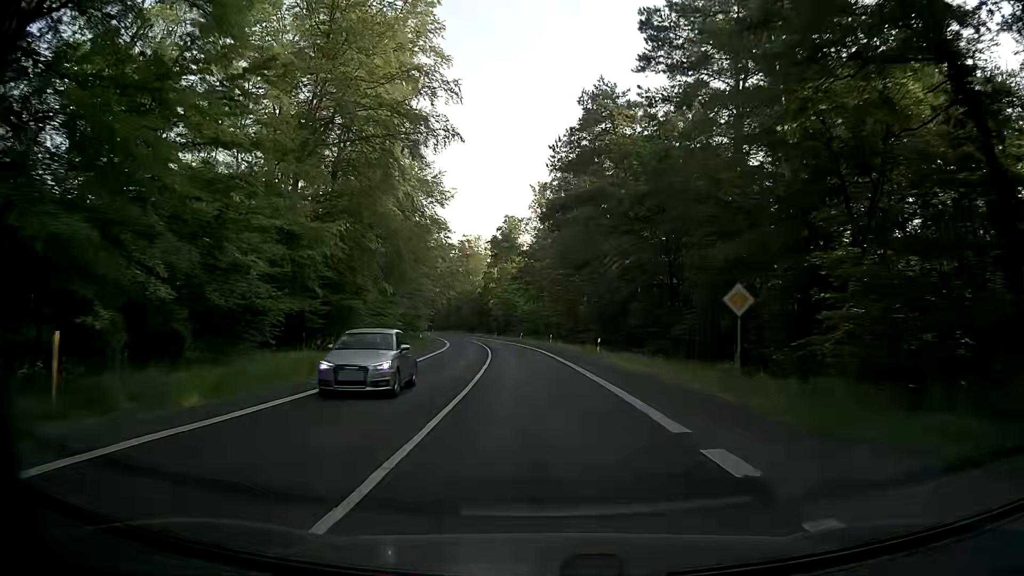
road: secondary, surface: asphalt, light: Day
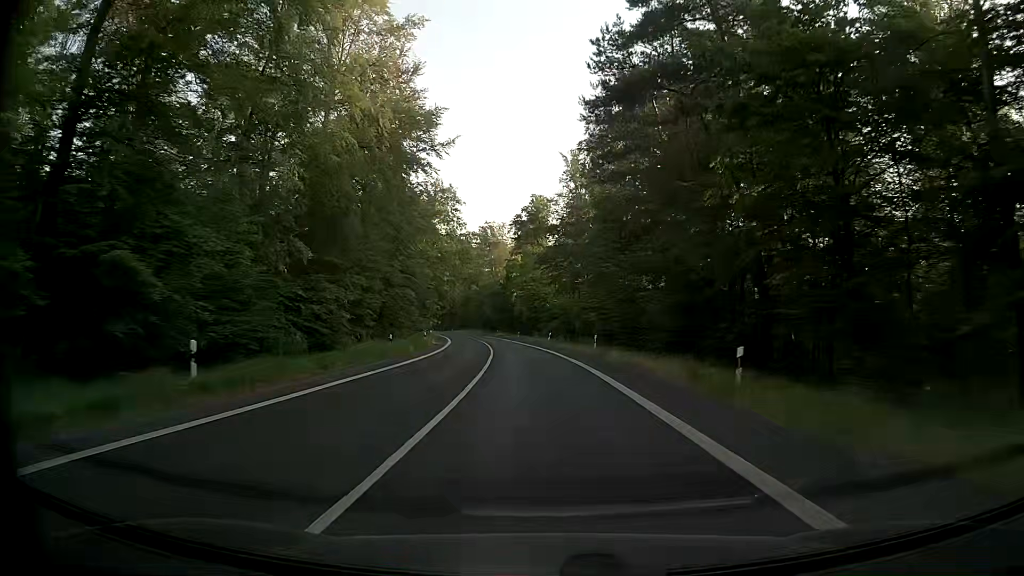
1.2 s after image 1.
(-0.5, +21.8) m; -3°
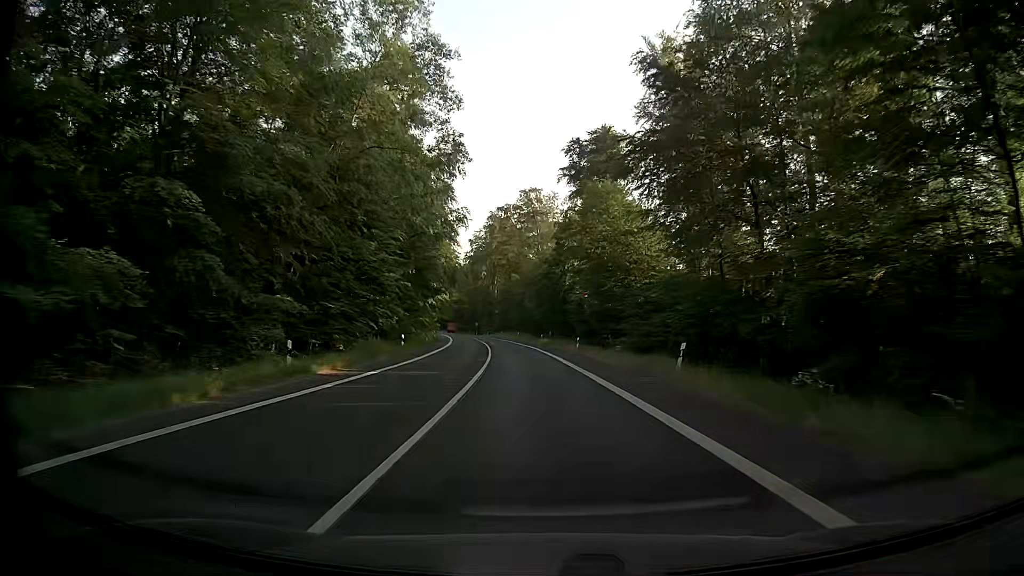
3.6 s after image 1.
(-1.5, +43.6) m; -4°
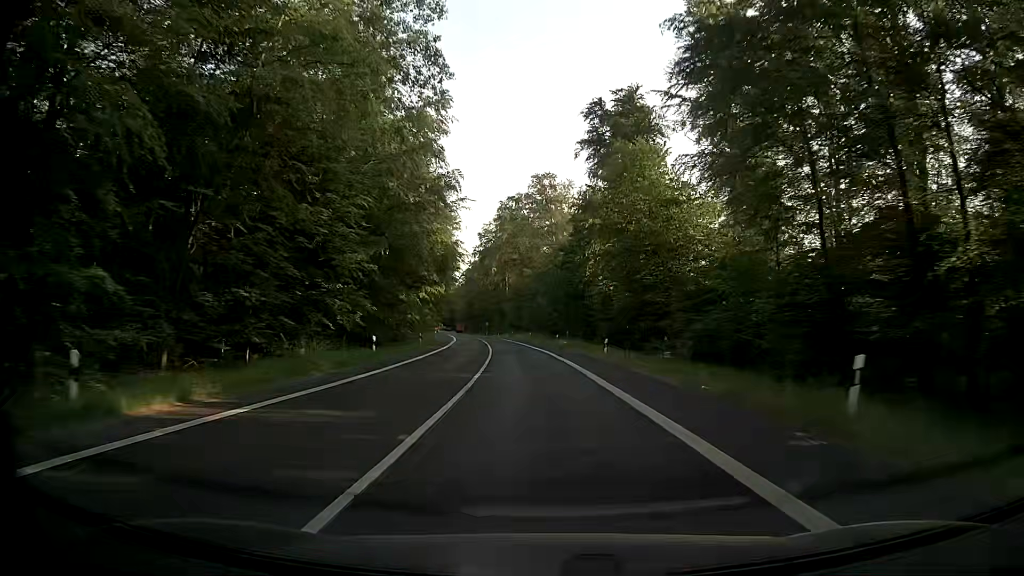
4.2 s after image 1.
(-0.1, +10.9) m; -2°
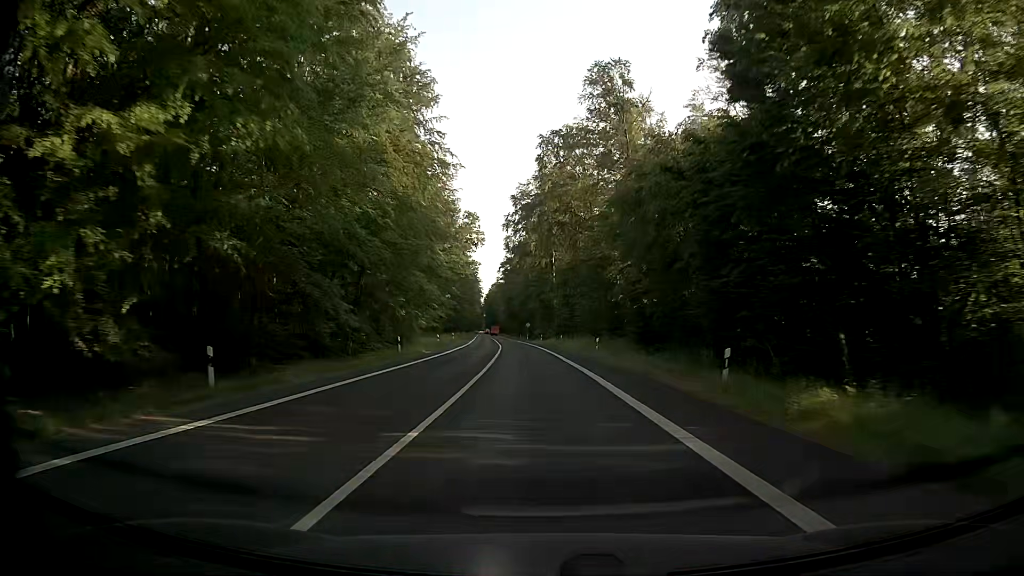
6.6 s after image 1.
(-1.3, +43.6) m; -4°
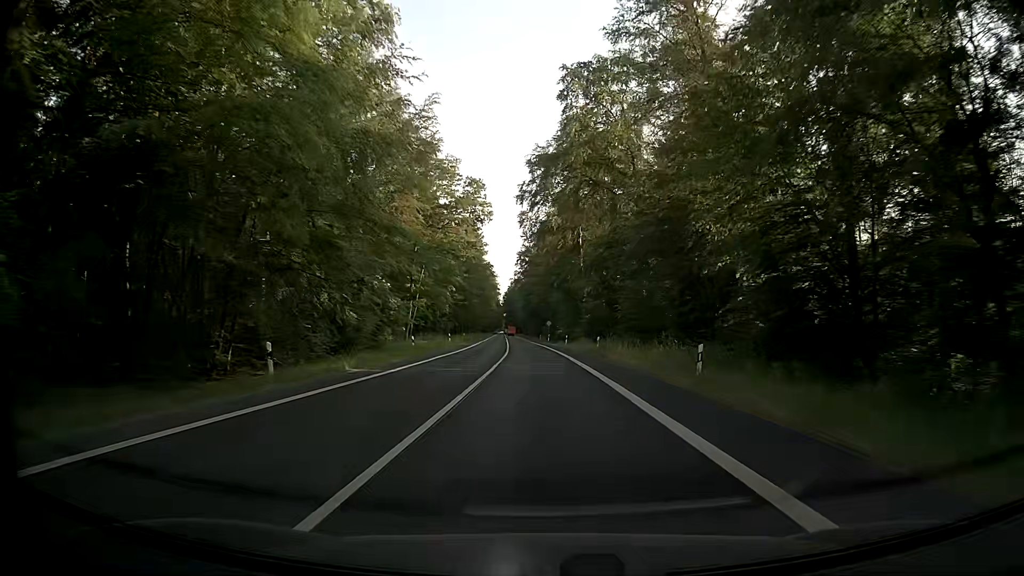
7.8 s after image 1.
(-0.3, +21.8) m; -2°
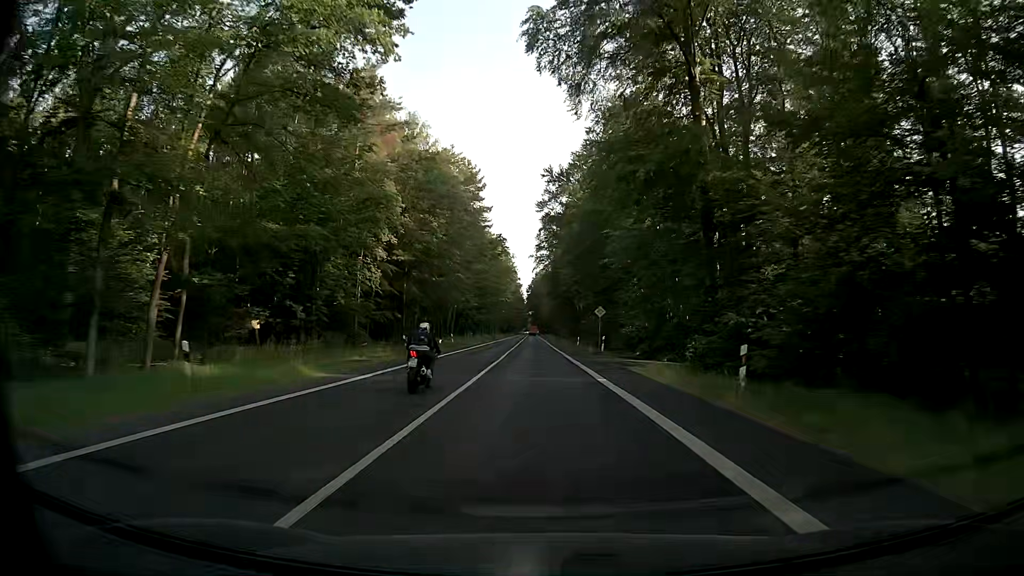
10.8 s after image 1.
(-1.0, +54.6) m; -3°
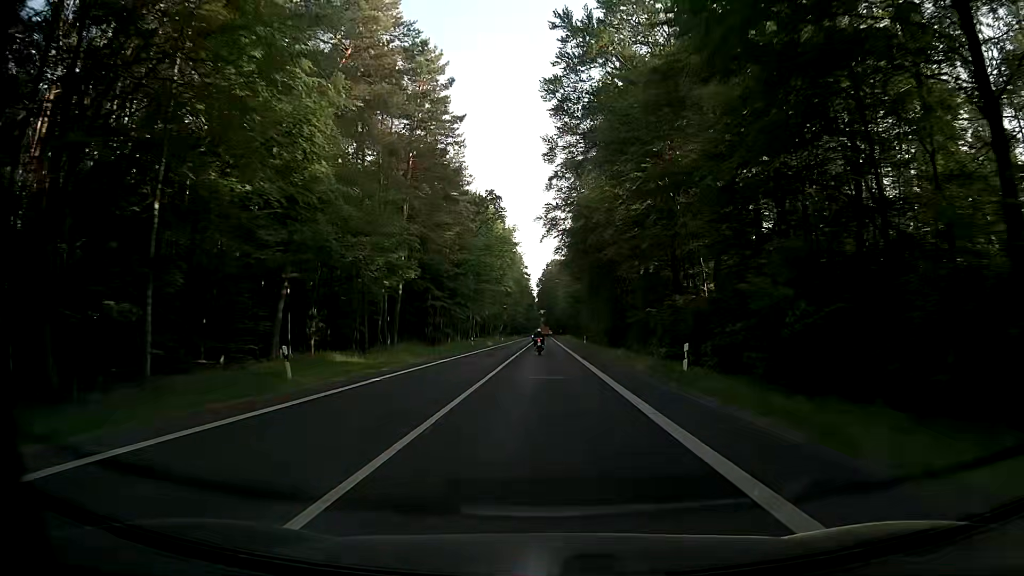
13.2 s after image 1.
(-0.3, +43.9) m; 0°
(0, +10) (0, +20) (0, +30) (0, +40) (0, +50) (-1, +60) (-1, +70) (-1, +80) (-1, +90) (-1, +100) m
